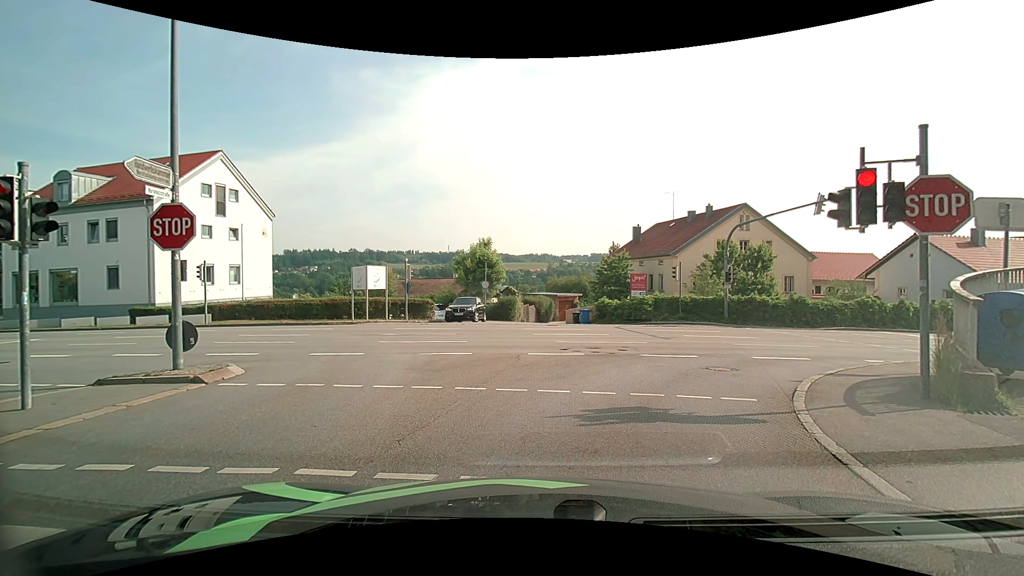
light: Day
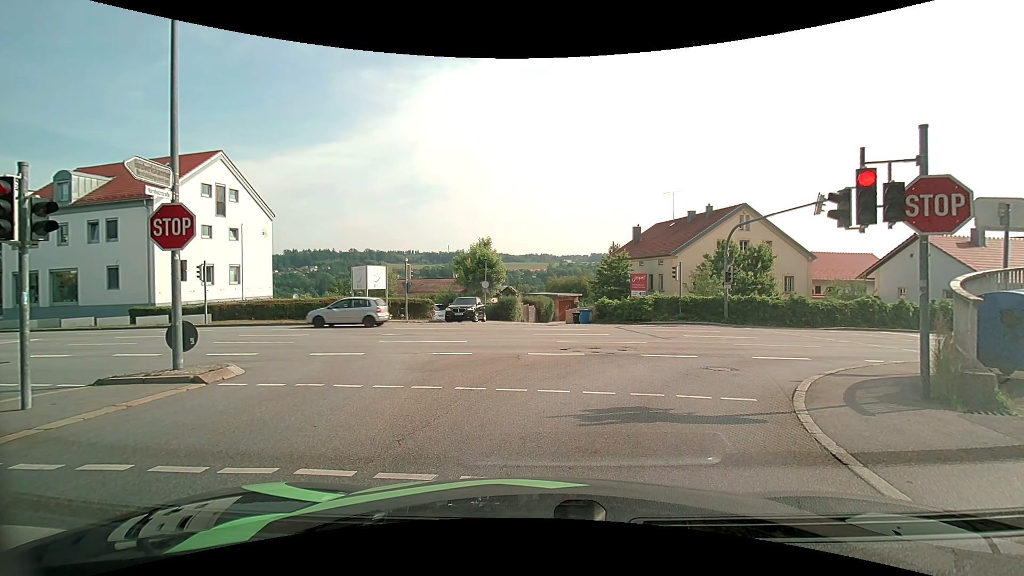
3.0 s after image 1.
(0.0, 0.0) m; 0°
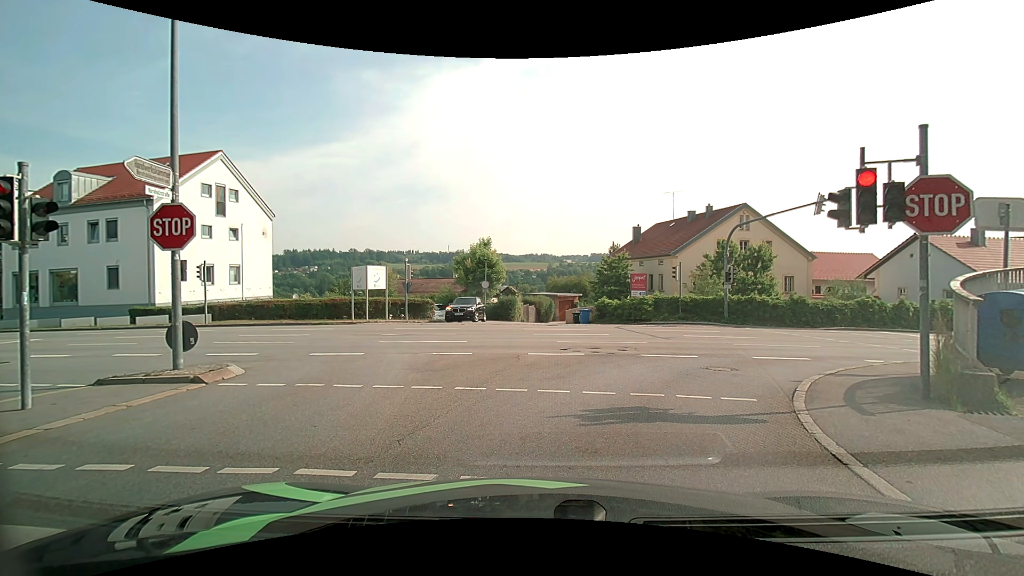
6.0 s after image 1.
(0.0, 0.0) m; 0°
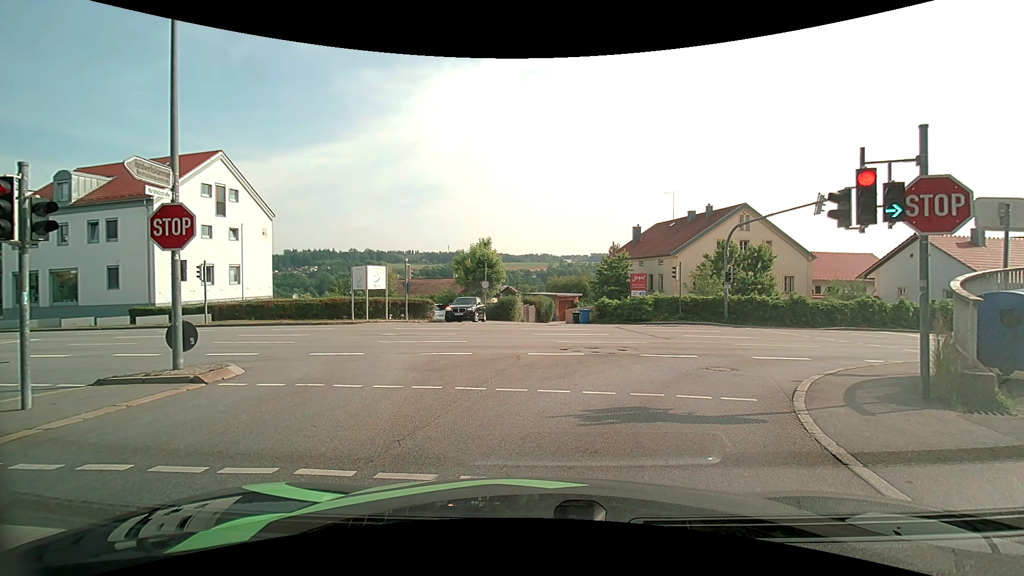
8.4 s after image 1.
(0.0, 0.0) m; 0°
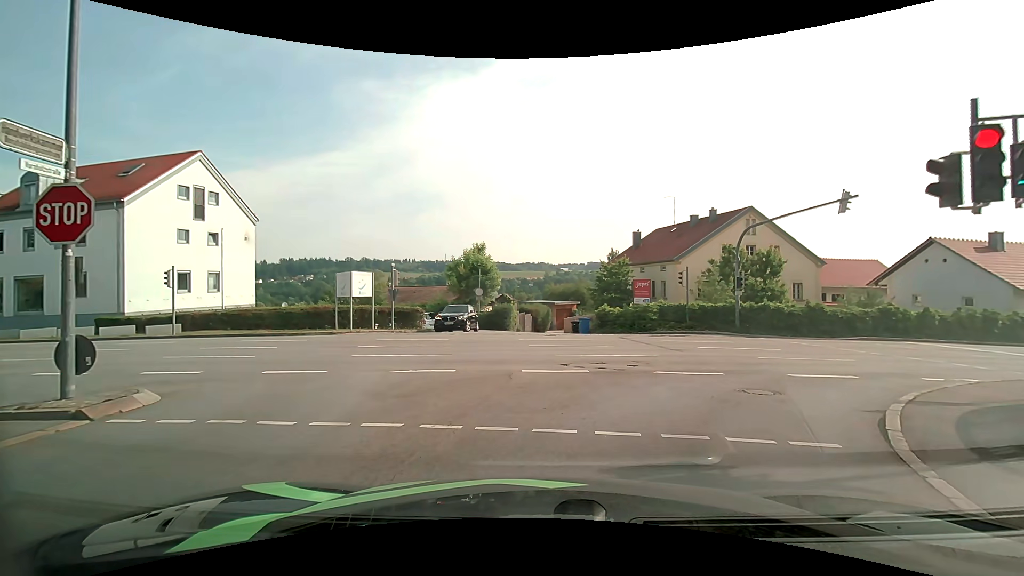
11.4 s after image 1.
(0.0, +2.4) m; -1°
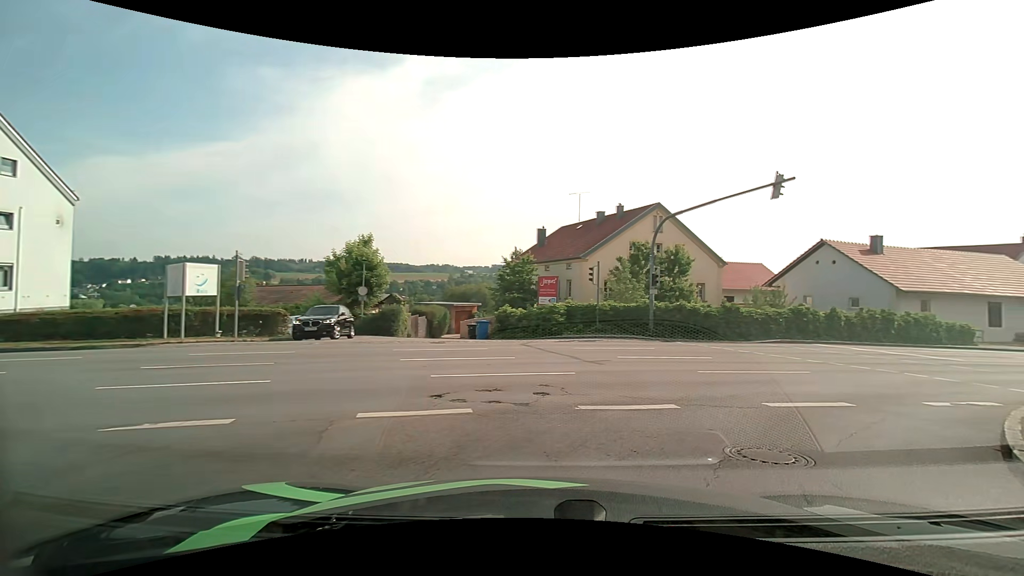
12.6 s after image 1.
(+0.4, +4.8) m; +11°
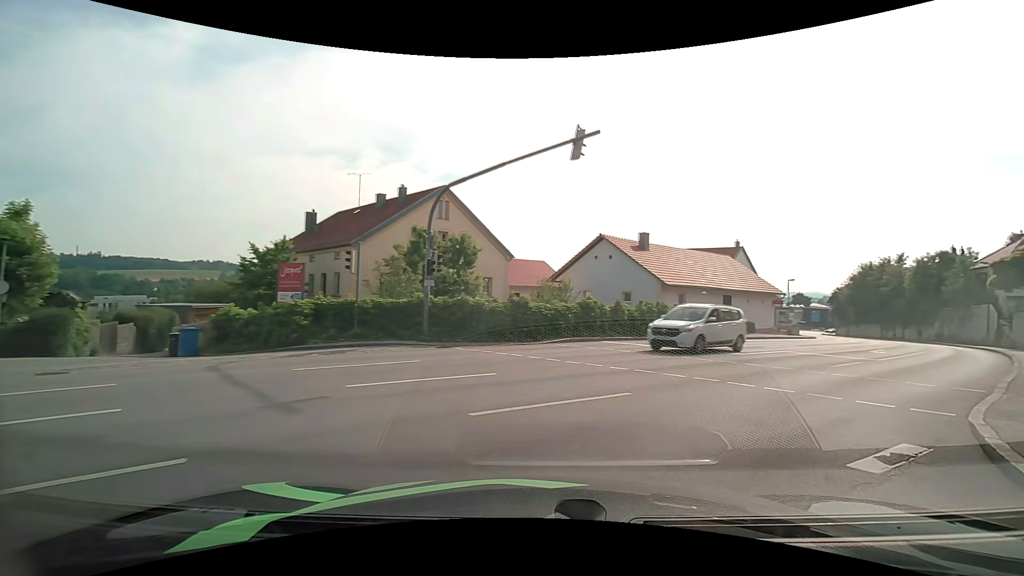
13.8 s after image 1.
(+1.2, +5.8) m; +23°
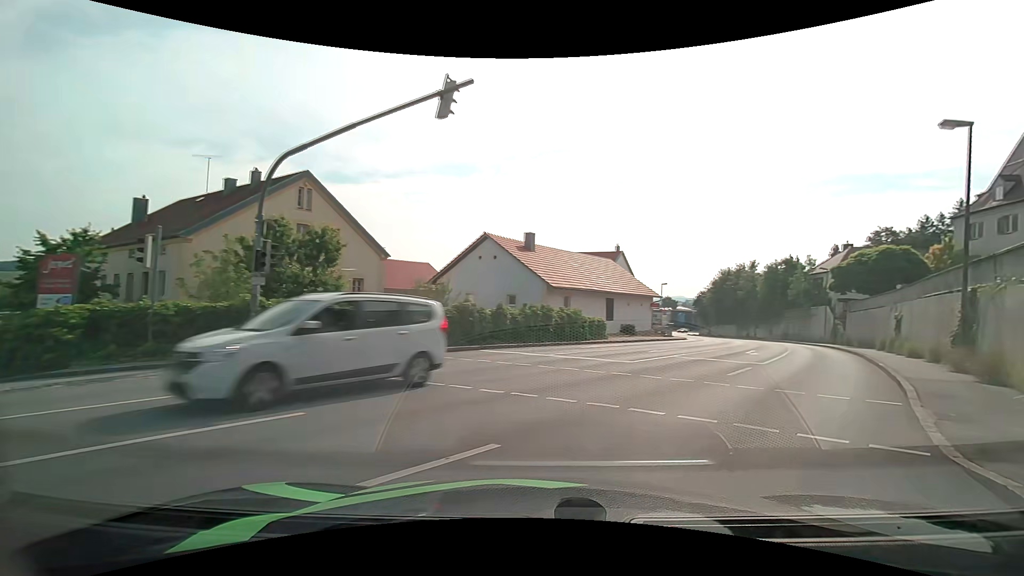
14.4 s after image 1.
(+0.3, +3.1) m; +12°
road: tertiary
(+3, +9) (+9, +18) (+14, +26) (+19, +35) (+23, +44) (+27, +53) (+30, +63) (+32, +73) (+33, +82) (+34, +92) m
